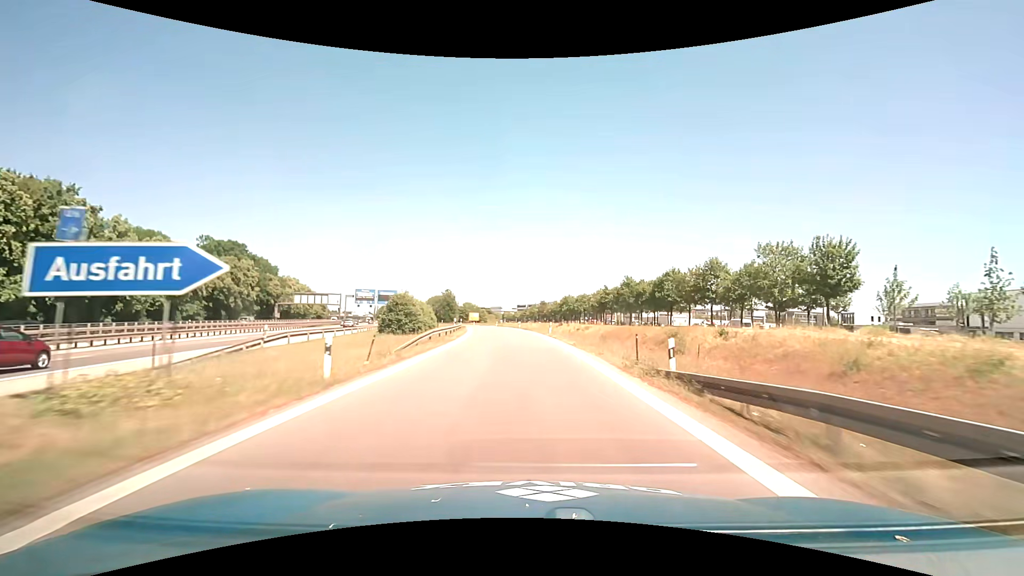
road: motorway_link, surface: asphalt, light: Day
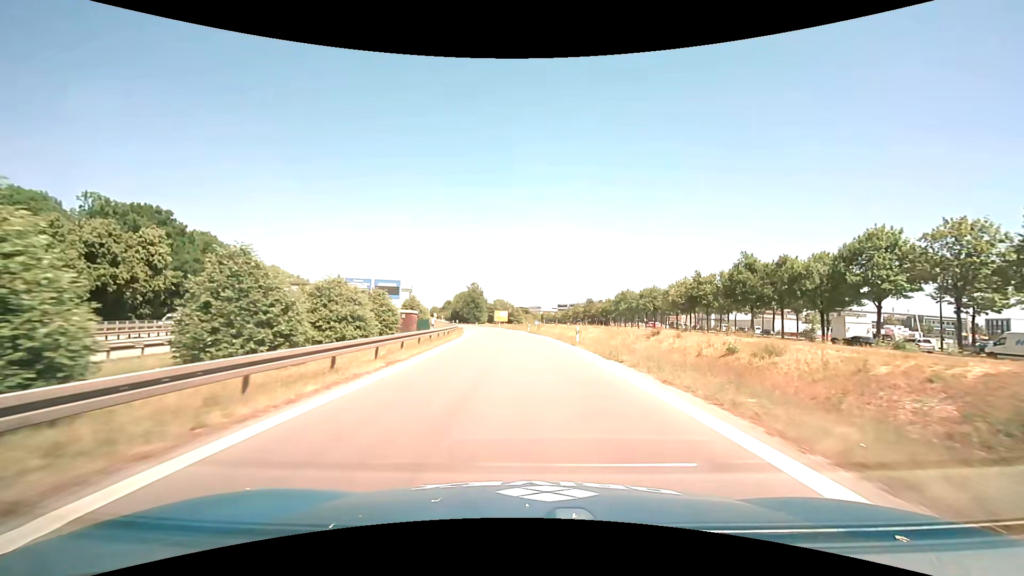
(-1.7, +42.3) m; -5°
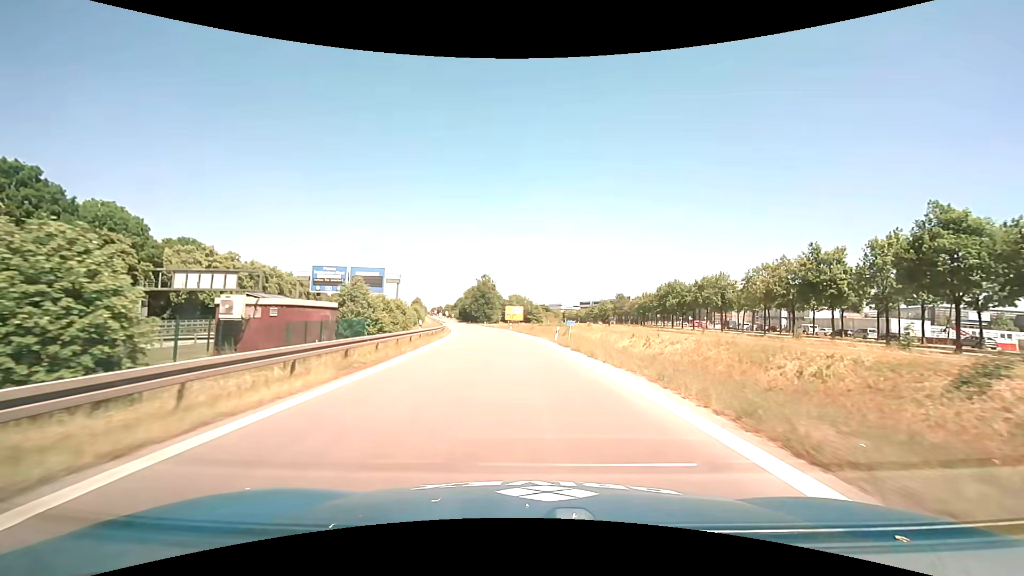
(-0.4, +28.7) m; -2°
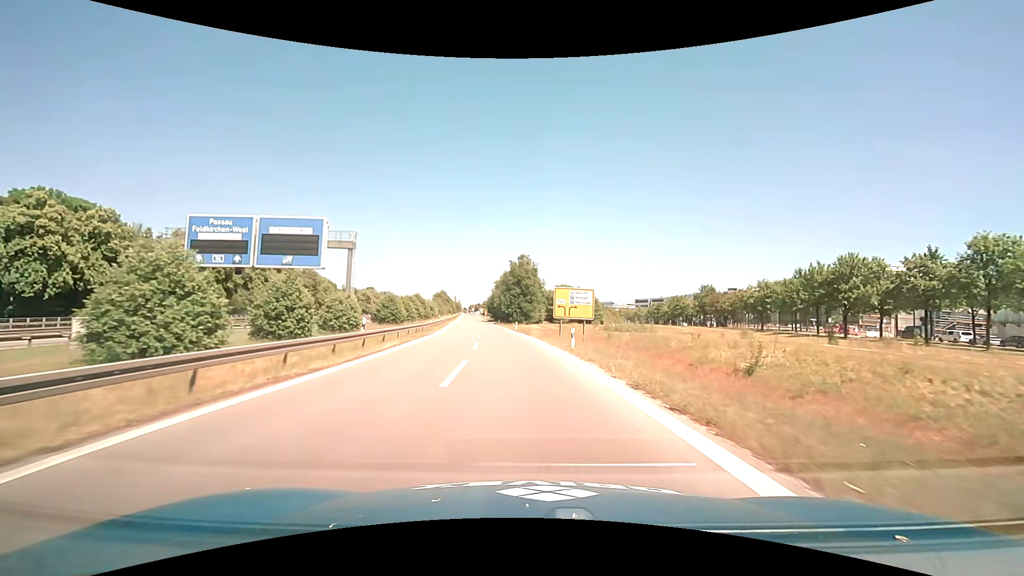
(-2.3, +46.8) m; -5°
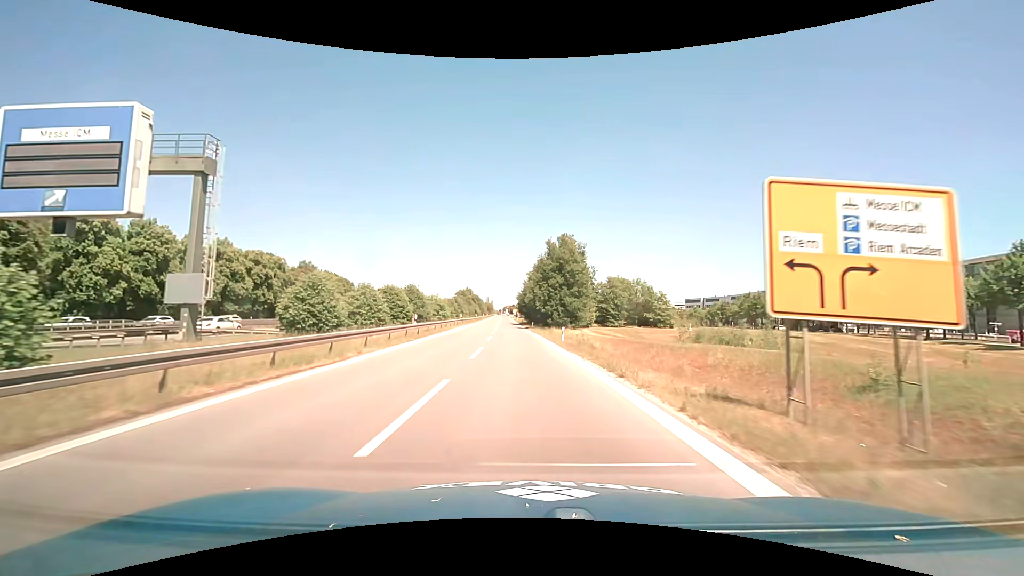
(-1.2, +29.2) m; -4°
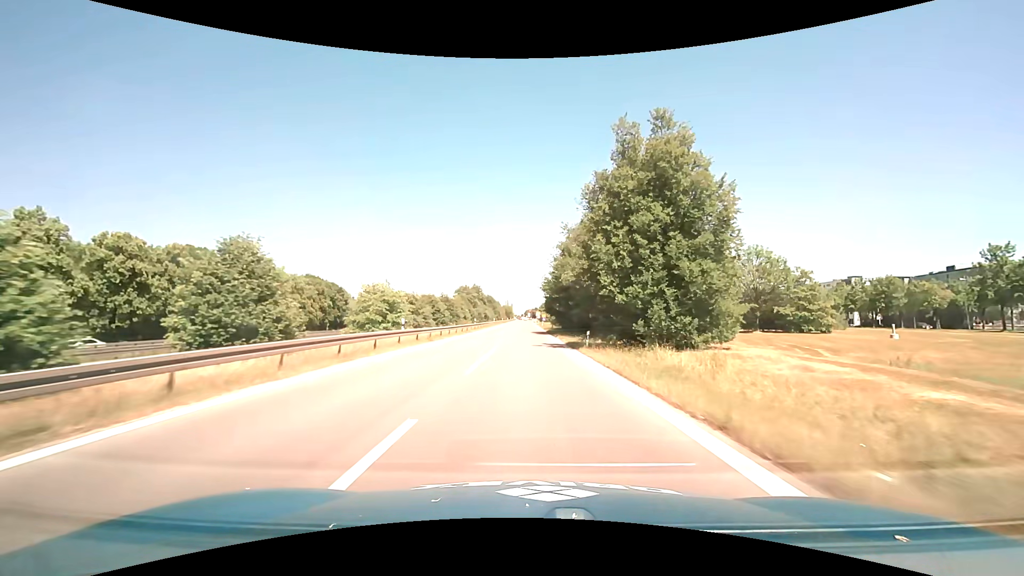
(-1.3, +40.6) m; -3°
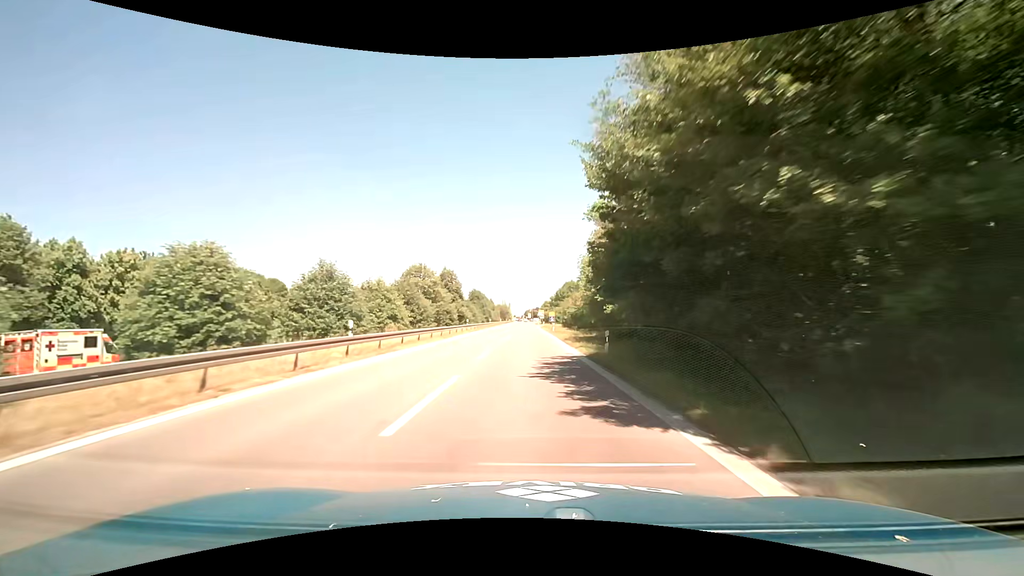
(-0.1, +42.5) m; 0°
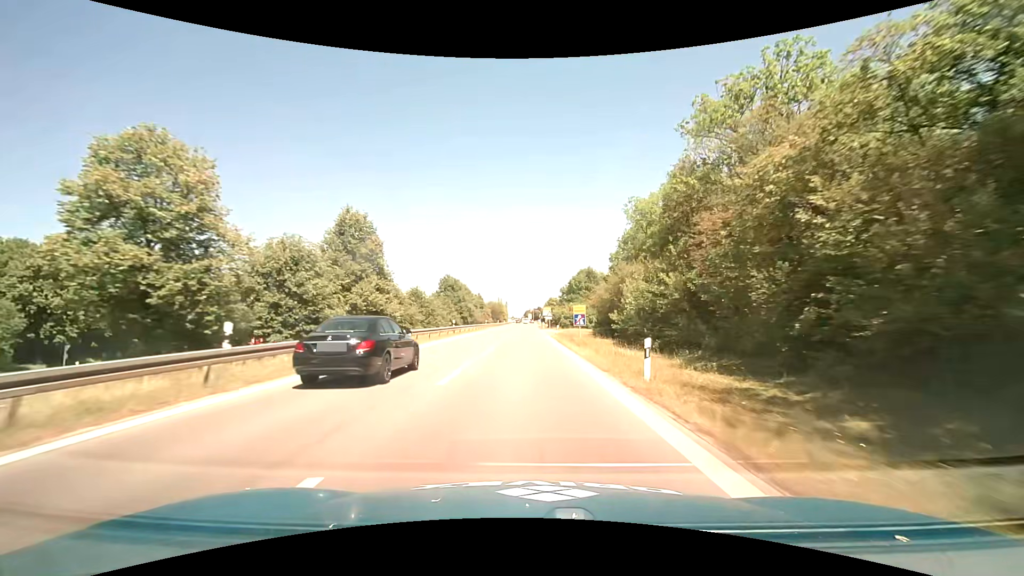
(-0.1, +43.8) m; 0°
(0, +10) (0, +20) (0, +30) (0, +40) (0, +50) (0, +60) (0, +70) (-1, +80) (-1, +90) (-1, +100) m
